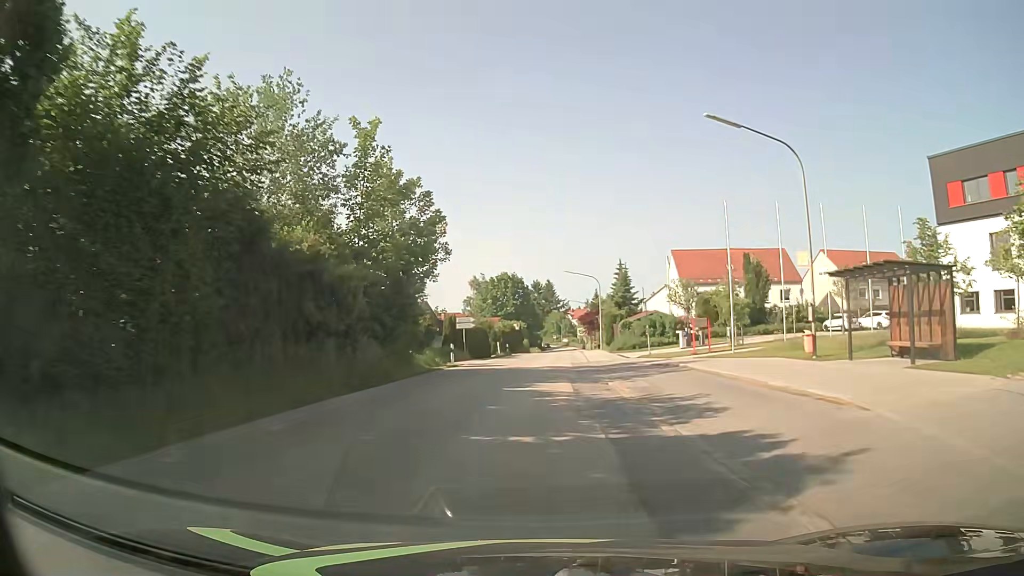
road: tertiary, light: Day
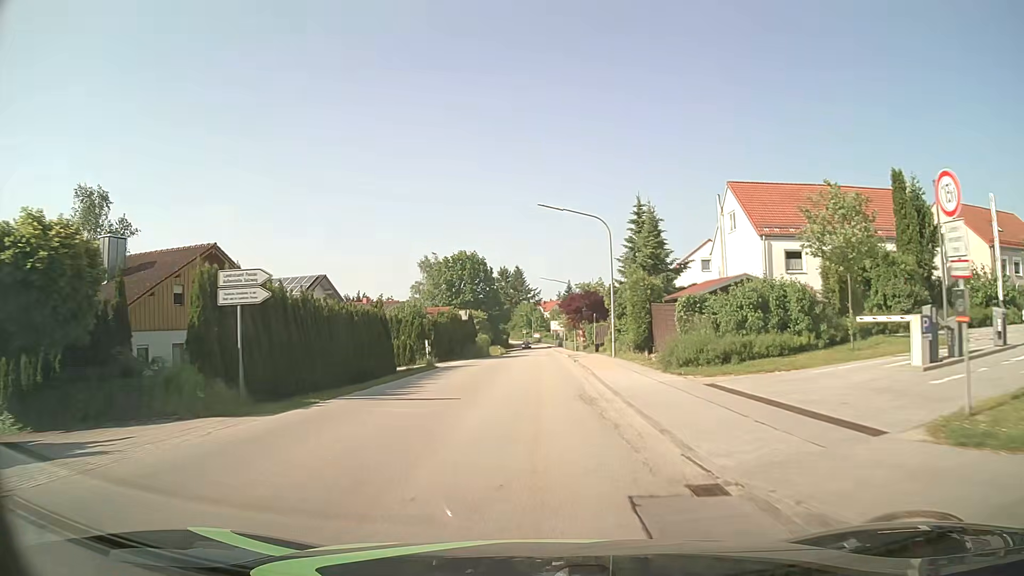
(+0.9, +30.9) m; +2°
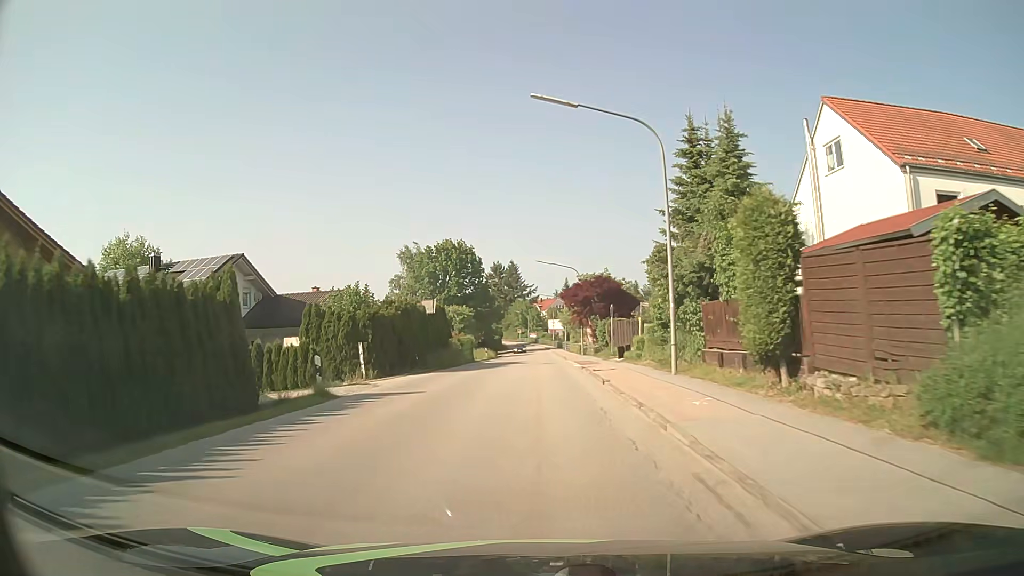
(+0.1, +15.5) m; 0°
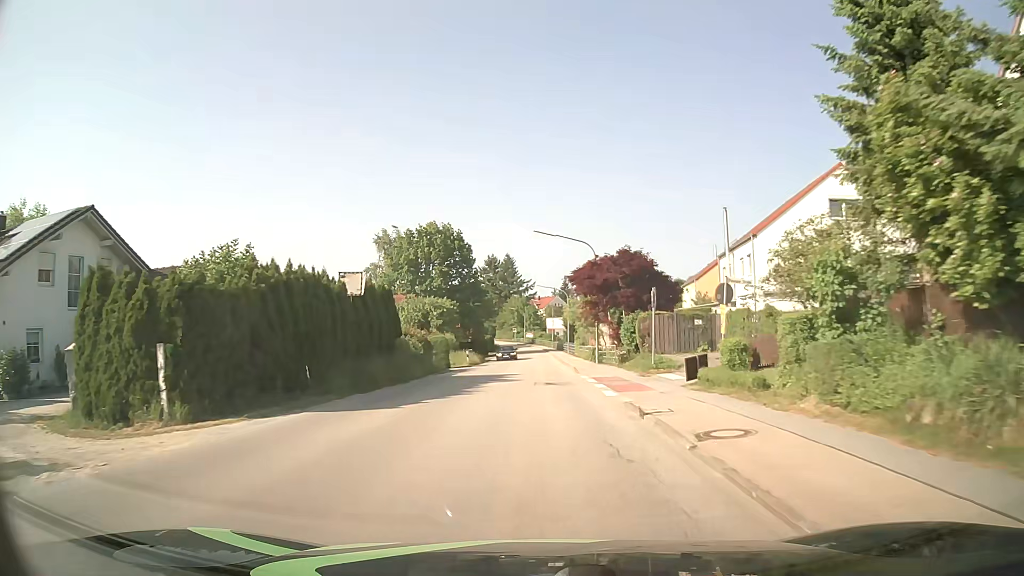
(0.0, +15.4) m; 0°
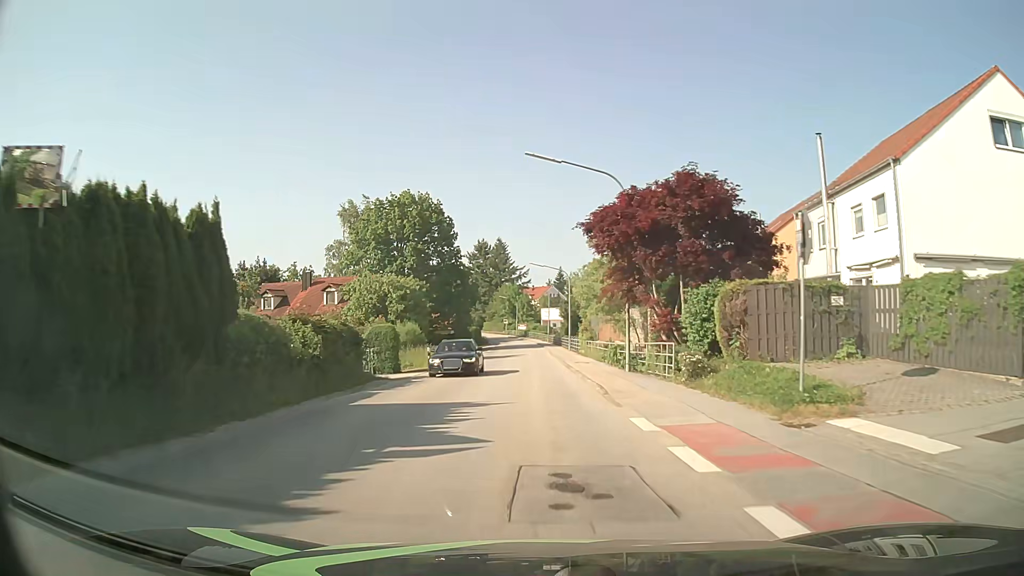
(0.0, +15.4) m; 0°
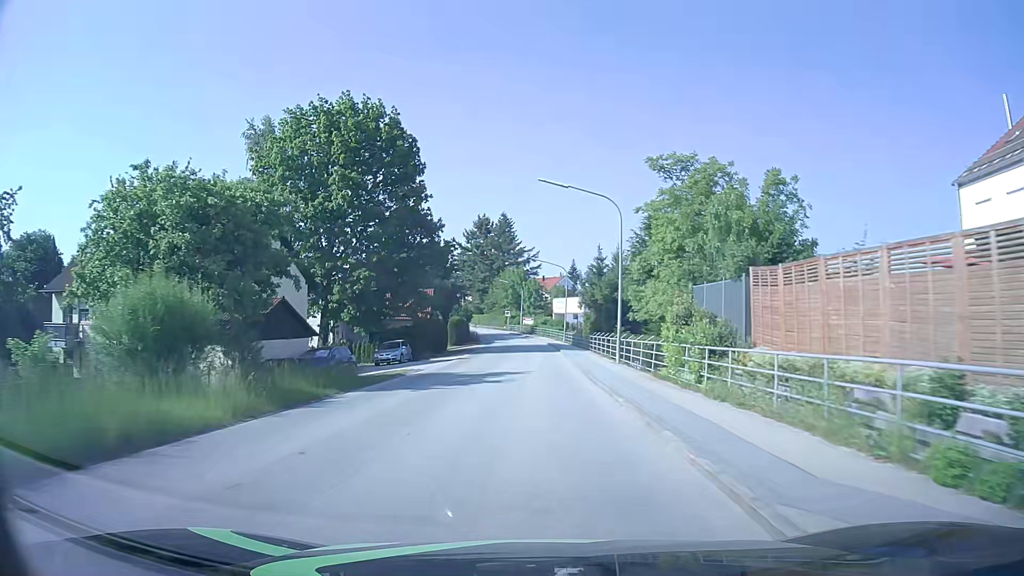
(-0.1, +30.9) m; -1°
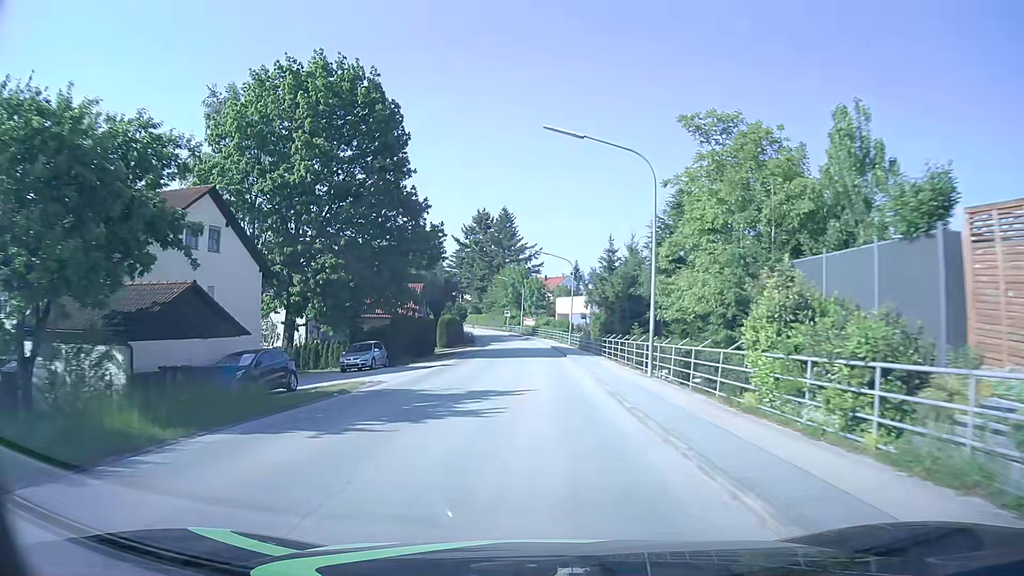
(0.0, +7.7) m; 0°
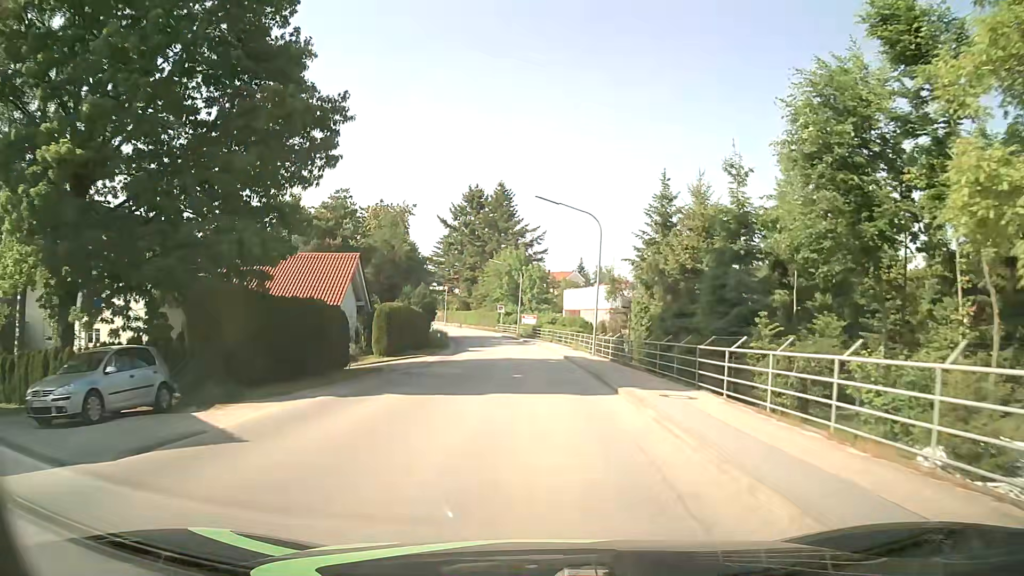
(+0.1, +23.0) m; 0°
(0, +10) (0, +20) (0, +30) (0, +40) (-1, +50) (-3, +60) (-4, +70) (-7, +79) (-9, +89) (-13, +98) m
